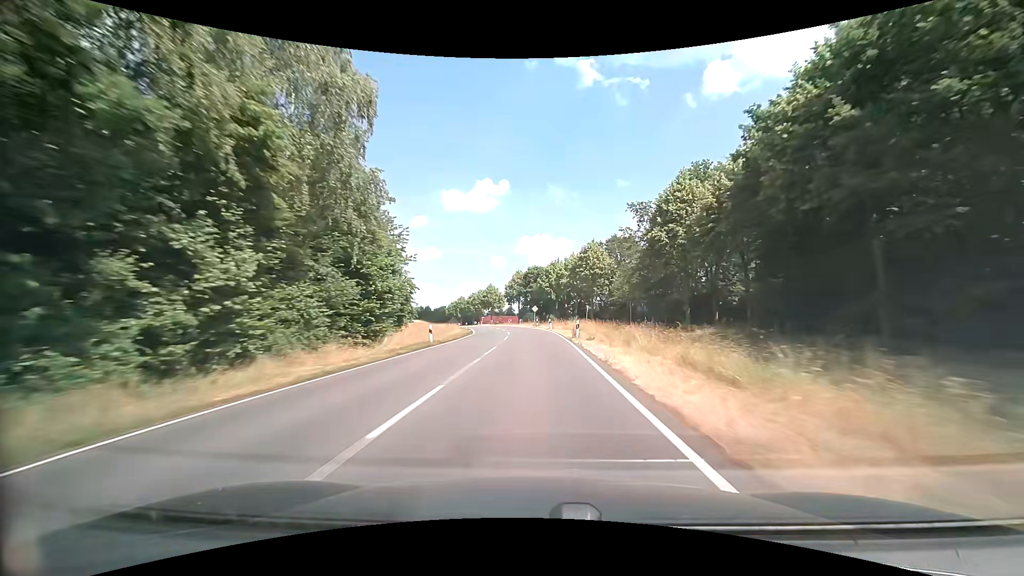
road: secondary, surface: asphalt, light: Day
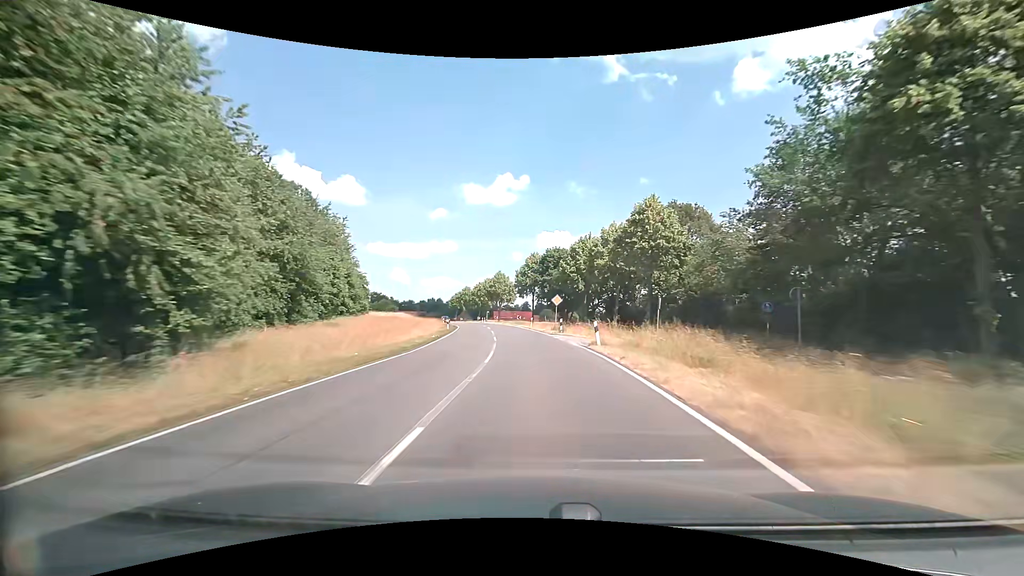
(-0.2, +27.9) m; -2°
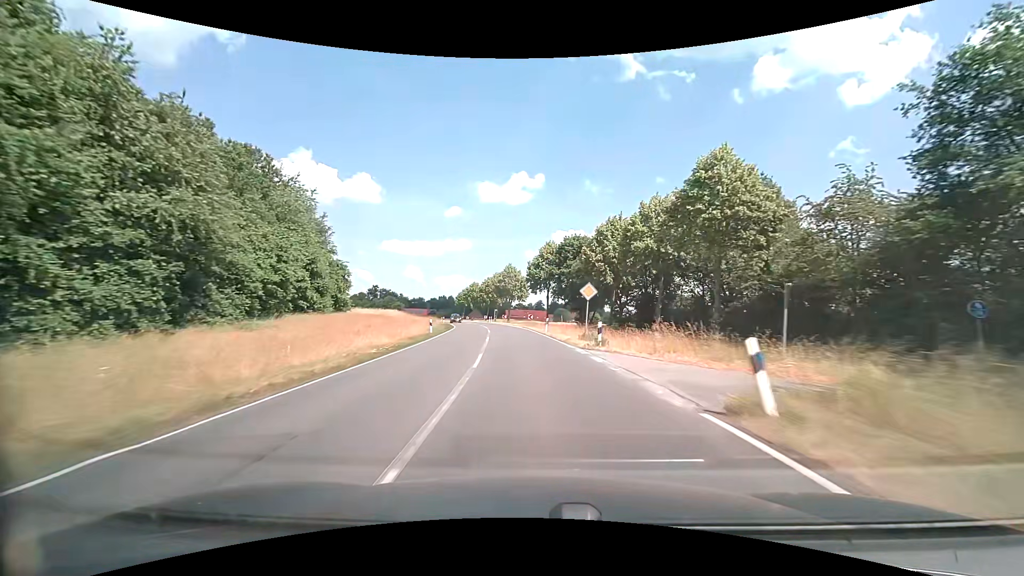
(-0.2, +13.7) m; -1°
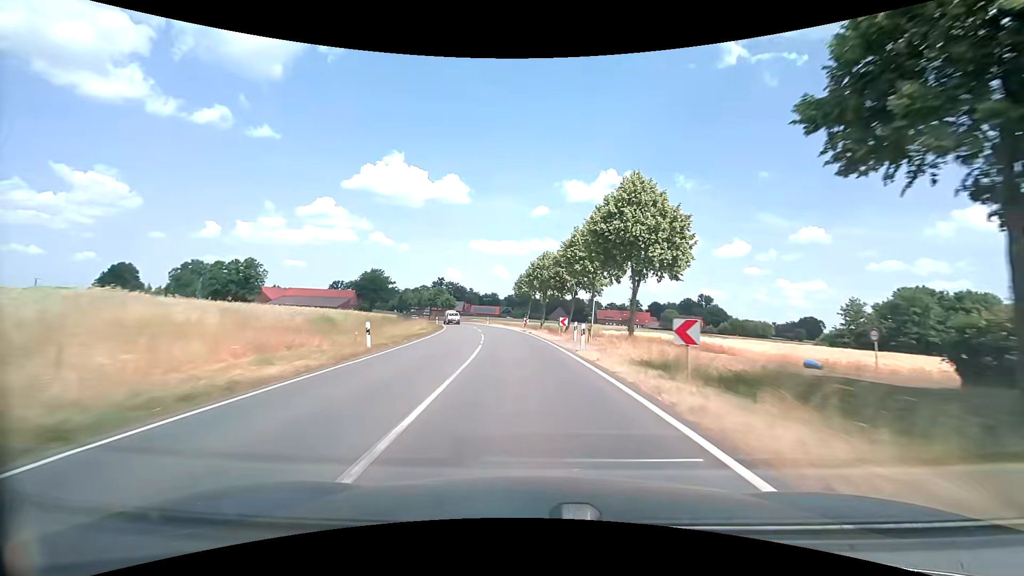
(-5.8, +66.9) m; -10°
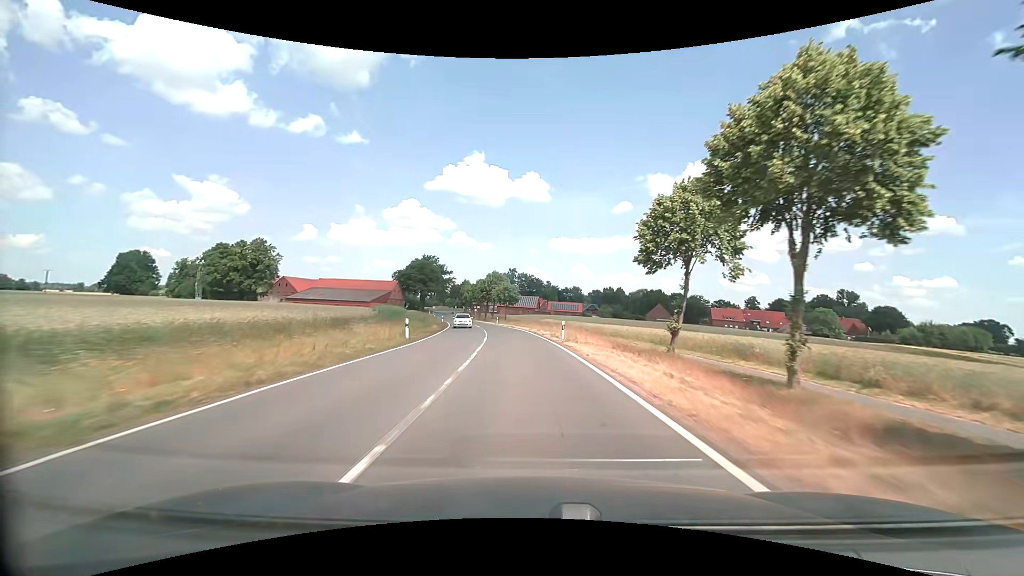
(-4.4, +53.5) m; -9°
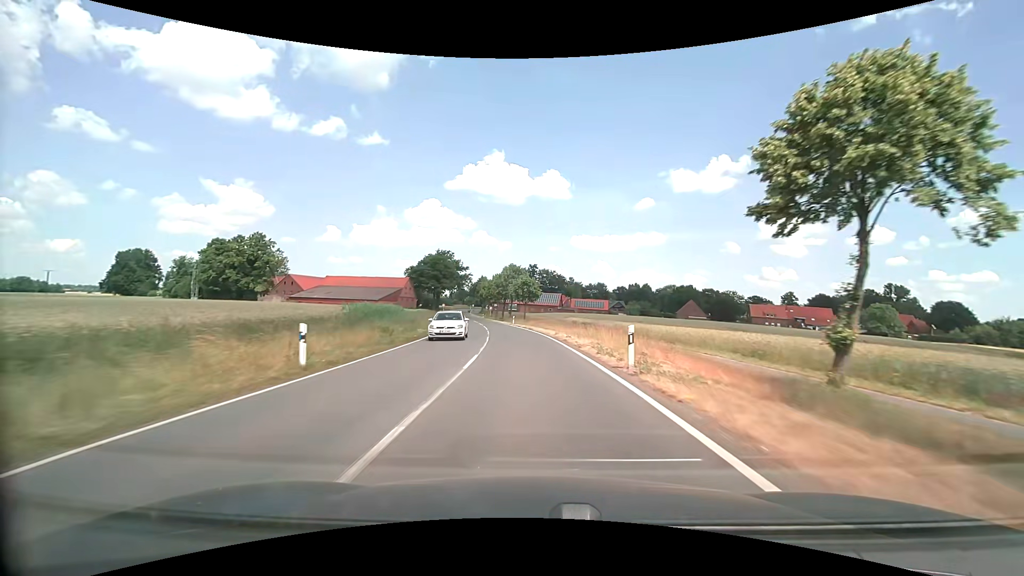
(-0.3, +13.5) m; -2°
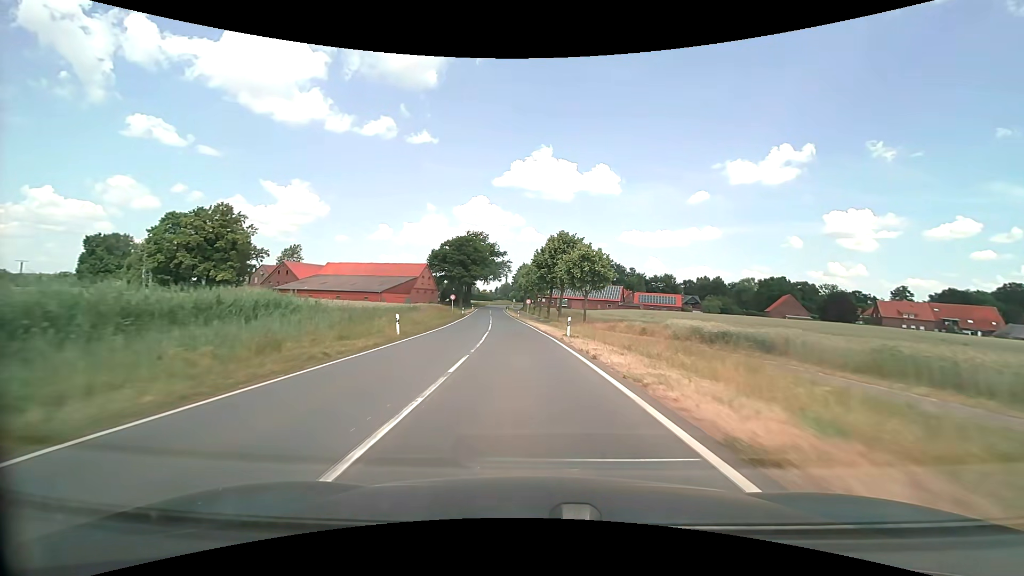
(-2.1, +37.4) m; -6°
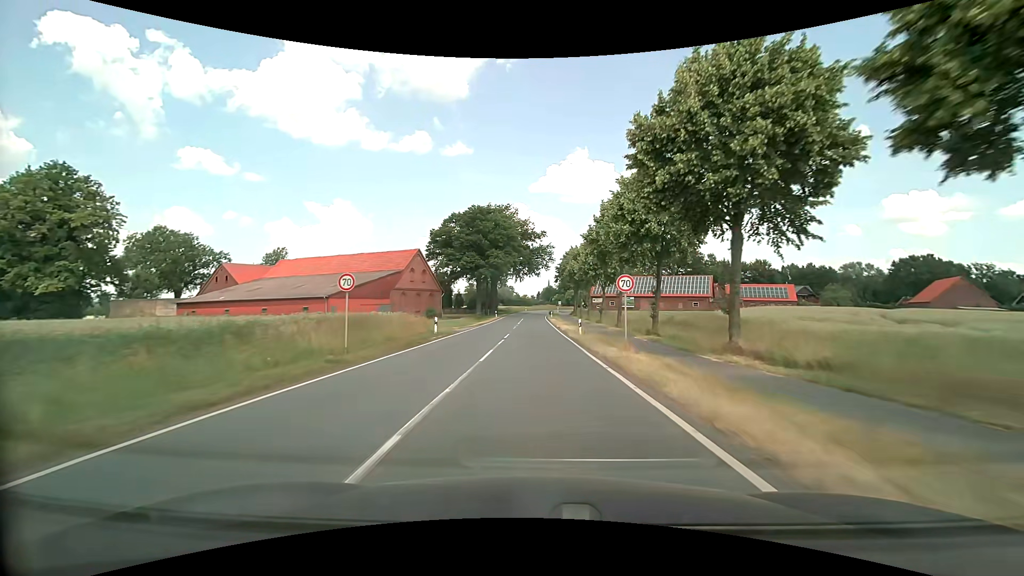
(-2.4, +45.6) m; -5°
(0, +10) (0, +20) (0, +30) (0, +40) (0, +50) (0, +60) (0, +70) (0, +80) (0, +90) (0, +100) m
